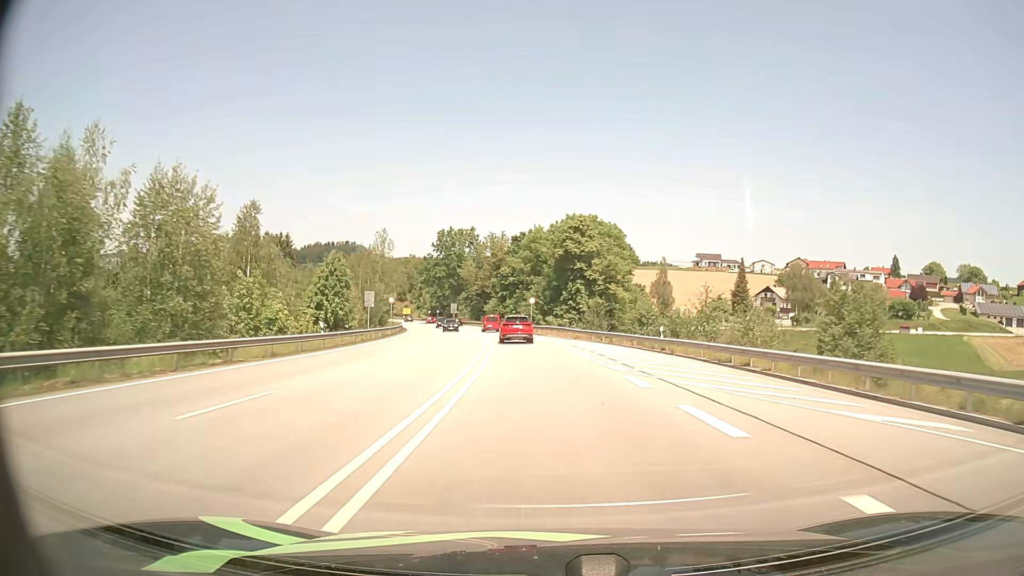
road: primary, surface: asphalt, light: Day
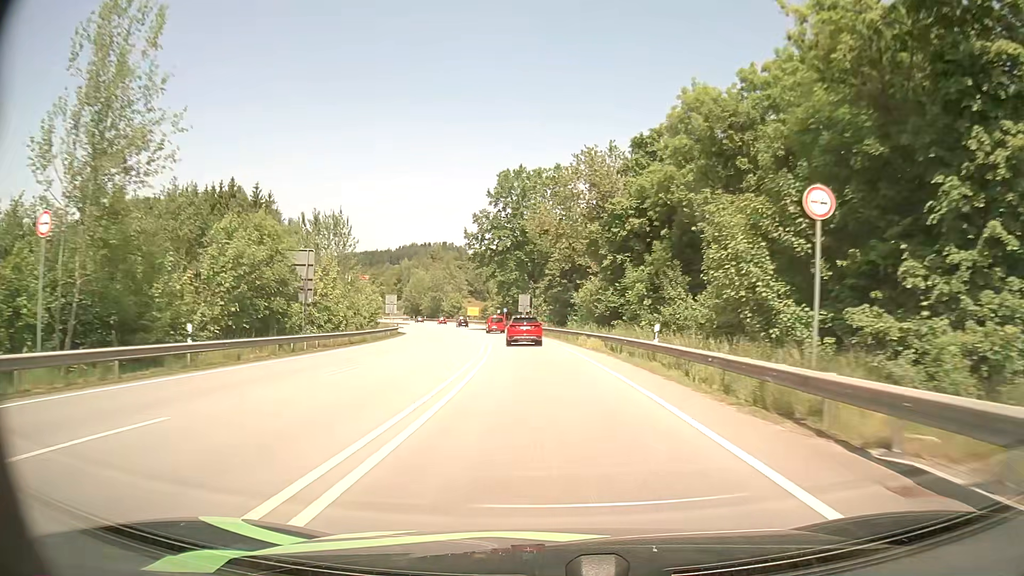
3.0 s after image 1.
(-4.5, +64.3) m; -9°
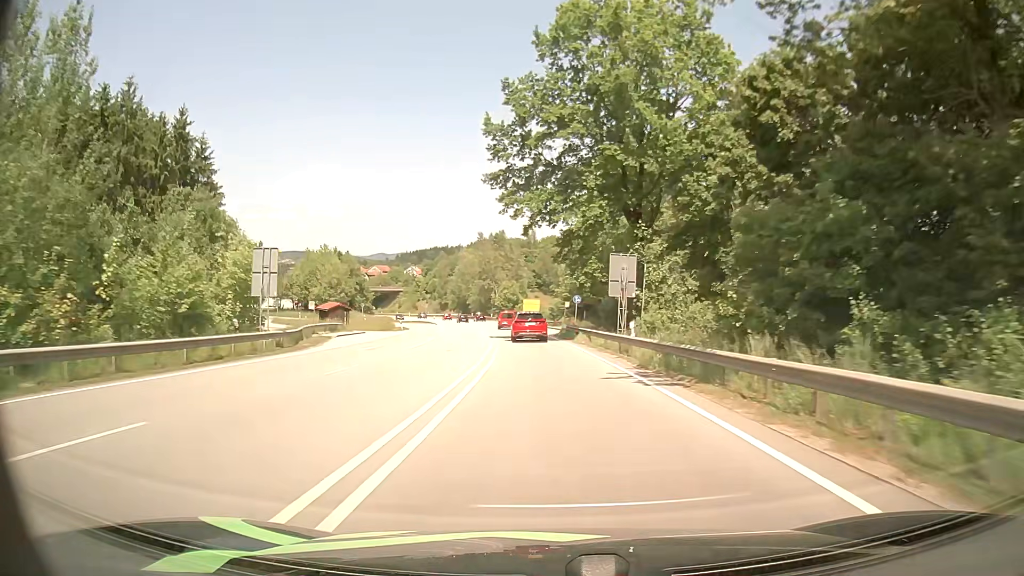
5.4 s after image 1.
(-2.7, +48.9) m; -7°
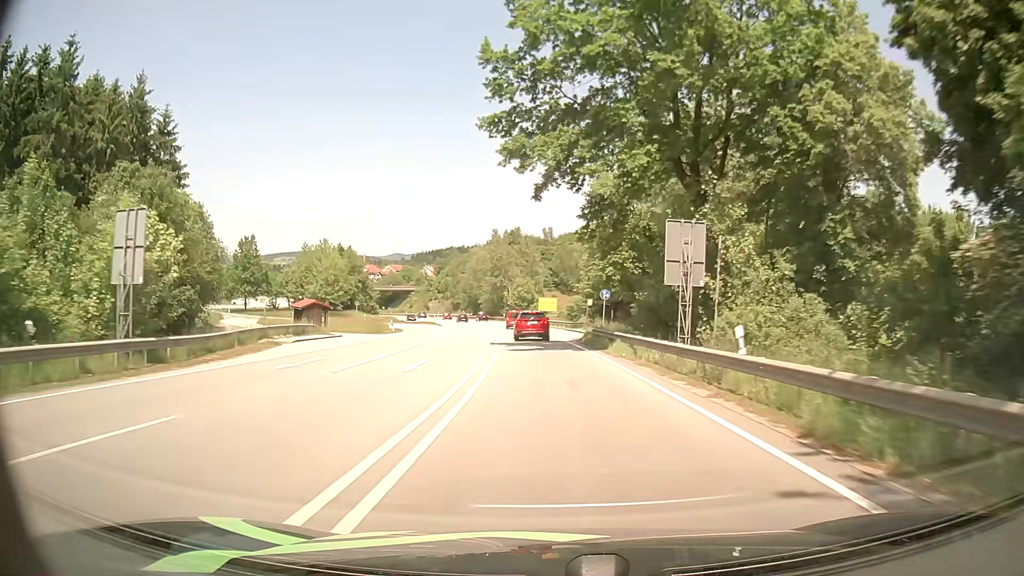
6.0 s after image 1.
(-0.1, +11.3) m; -1°
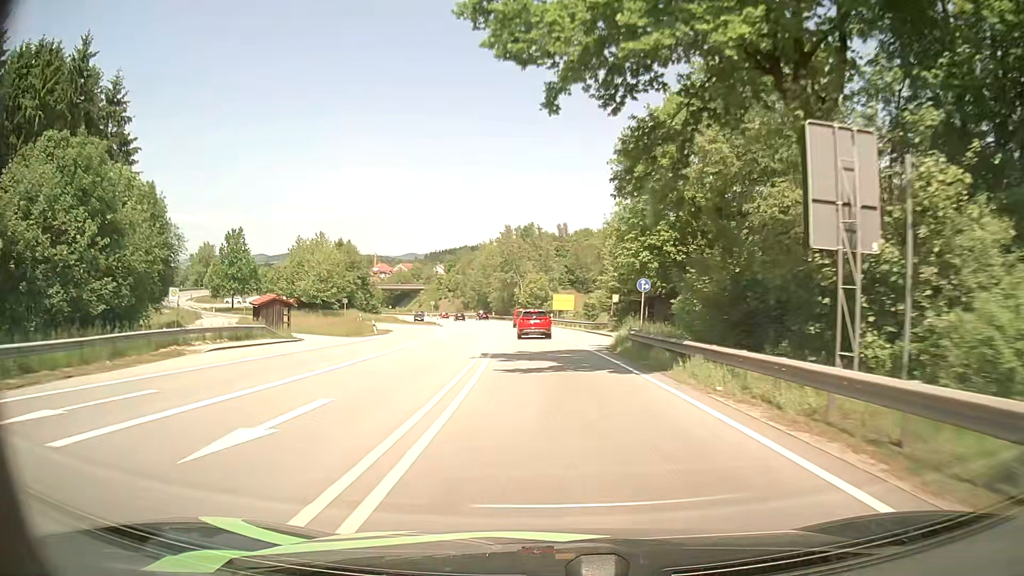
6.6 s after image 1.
(-0.1, +11.0) m; -1°
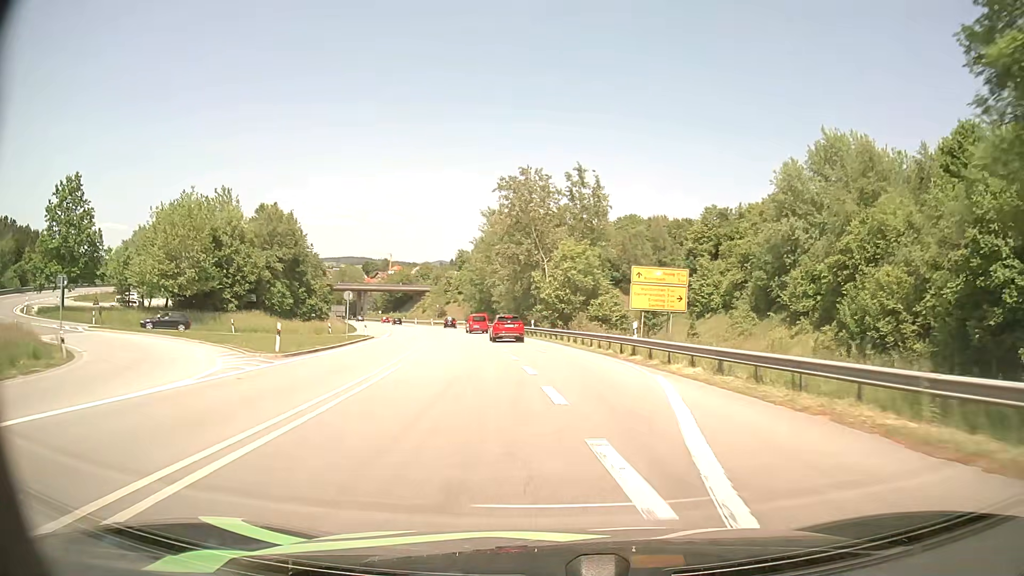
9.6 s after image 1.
(-1.6, +51.9) m; -3°
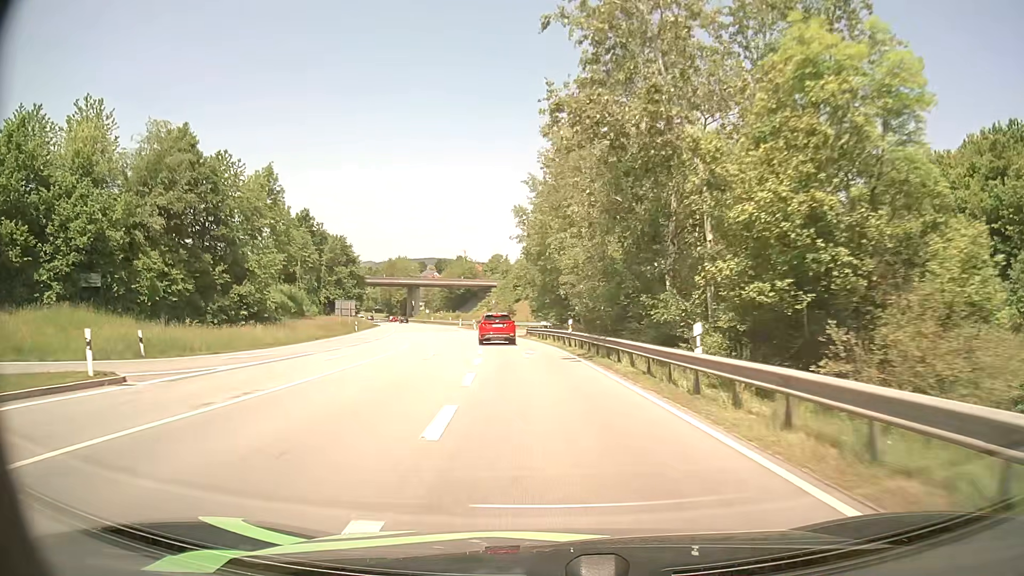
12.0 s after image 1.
(-2.0, +39.7) m; -7°
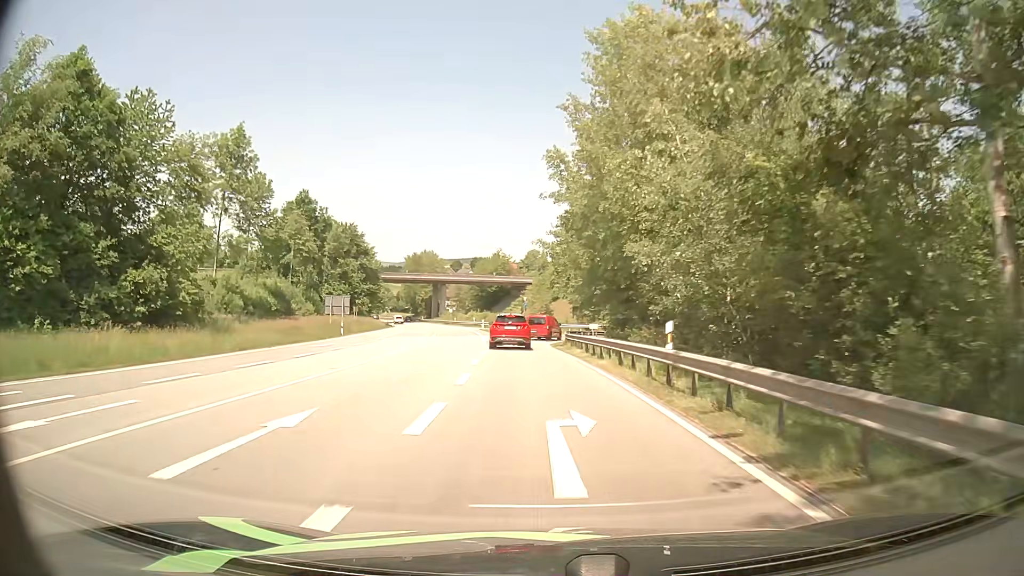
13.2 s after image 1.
(-0.5, +18.1) m; -3°
(0, +10) (-1, +20) (-1, +30) (-1, +40) (0, +50) (+5, +59) (+12, +65) (+21, +70) (+30, +73) (+40, +77) m
